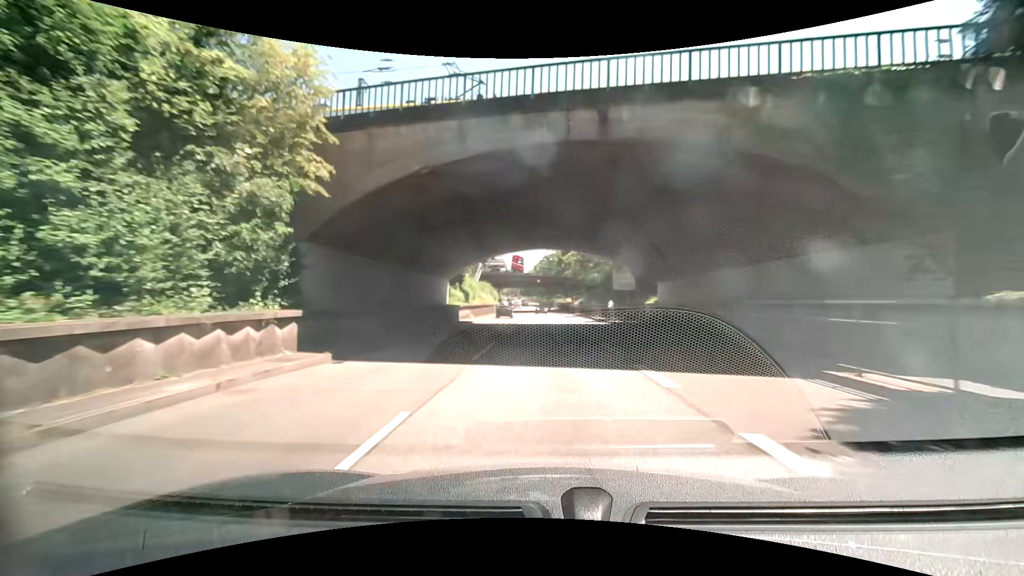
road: trunk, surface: asphalt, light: Day
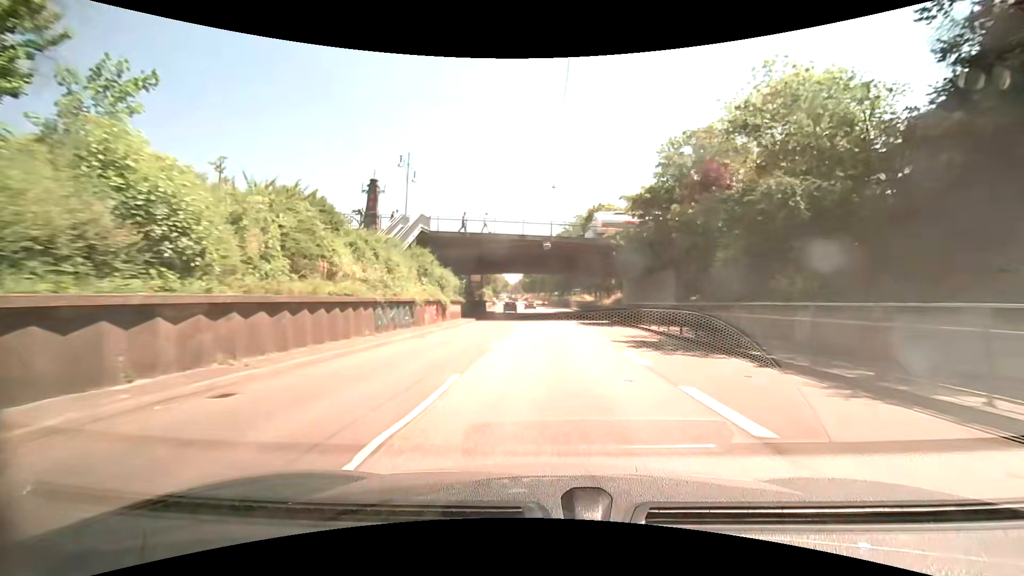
(-1.0, +45.0) m; -1°
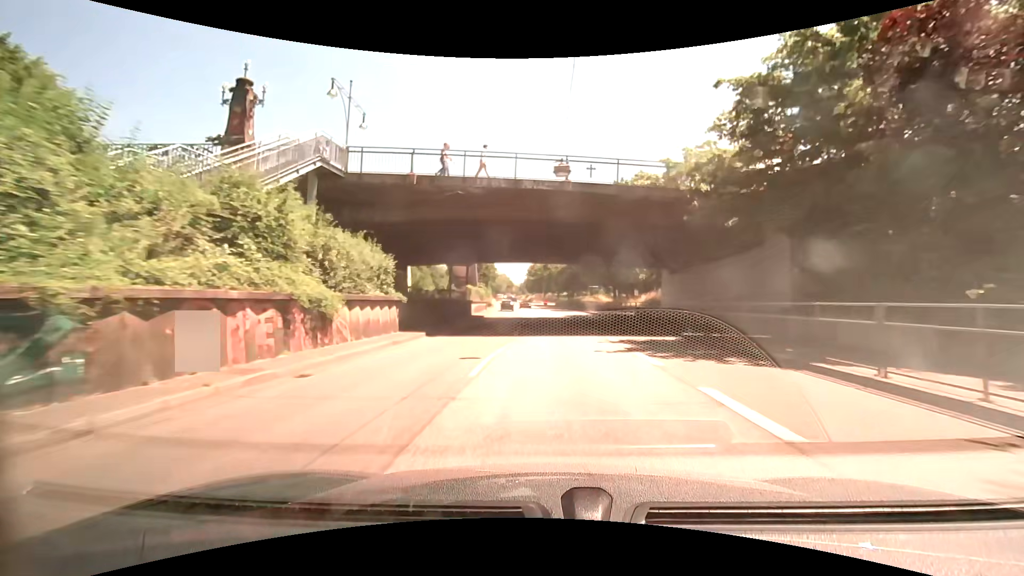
(-0.2, +18.0) m; -1°
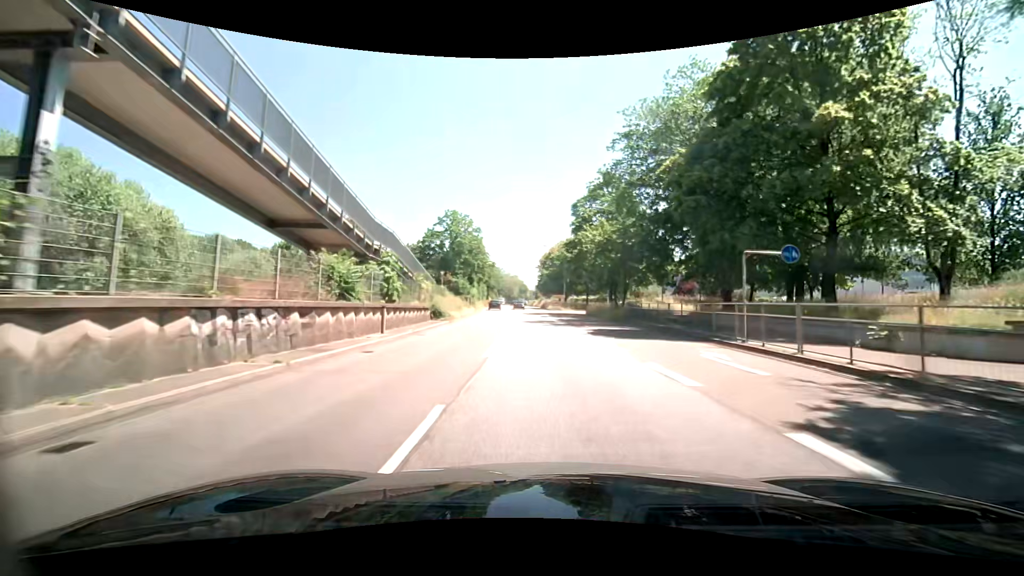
(-0.2, +44.8) m; -1°
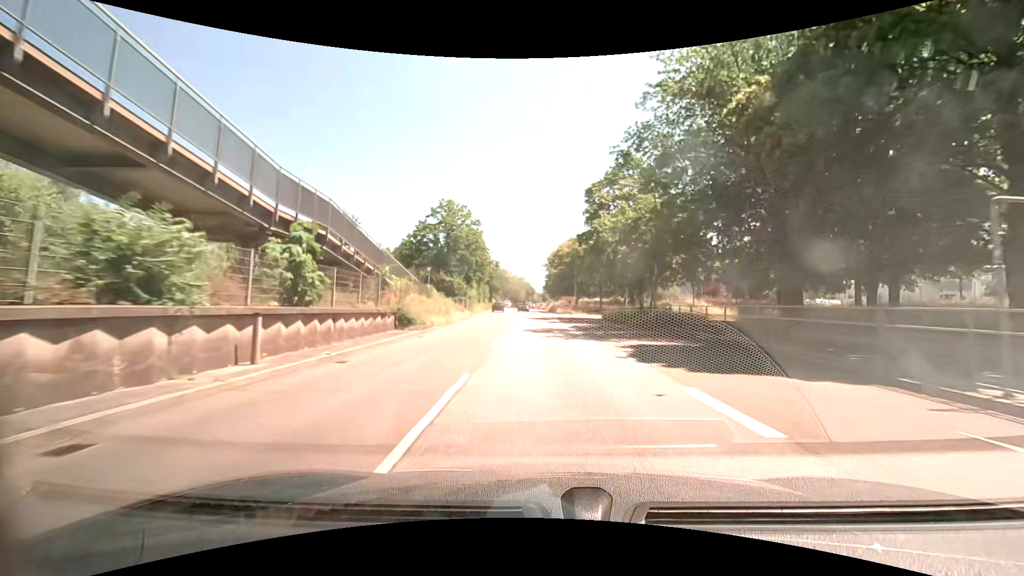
(-0.3, +8.9) m; -2°
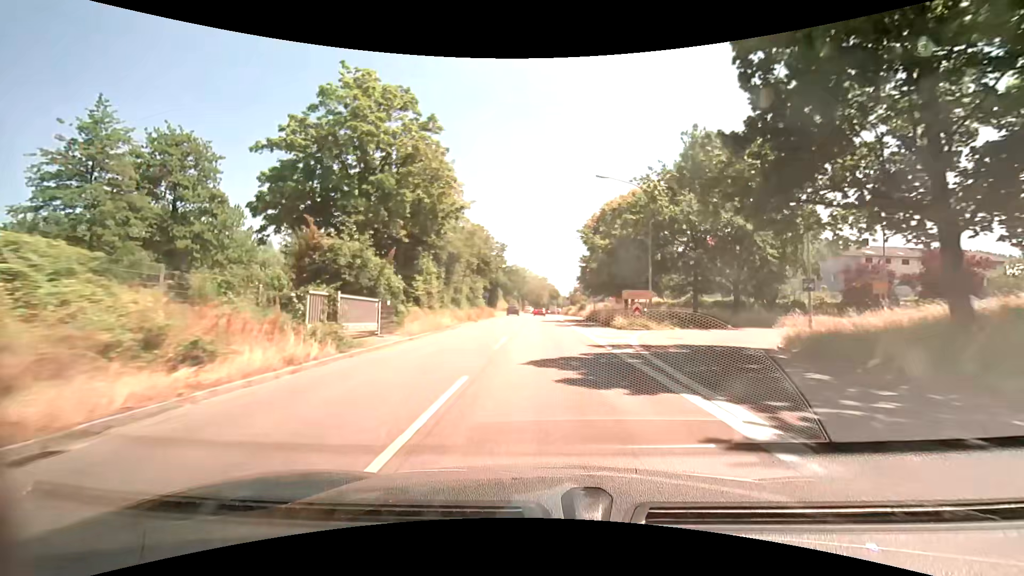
(-0.7, +35.6) m; -3°
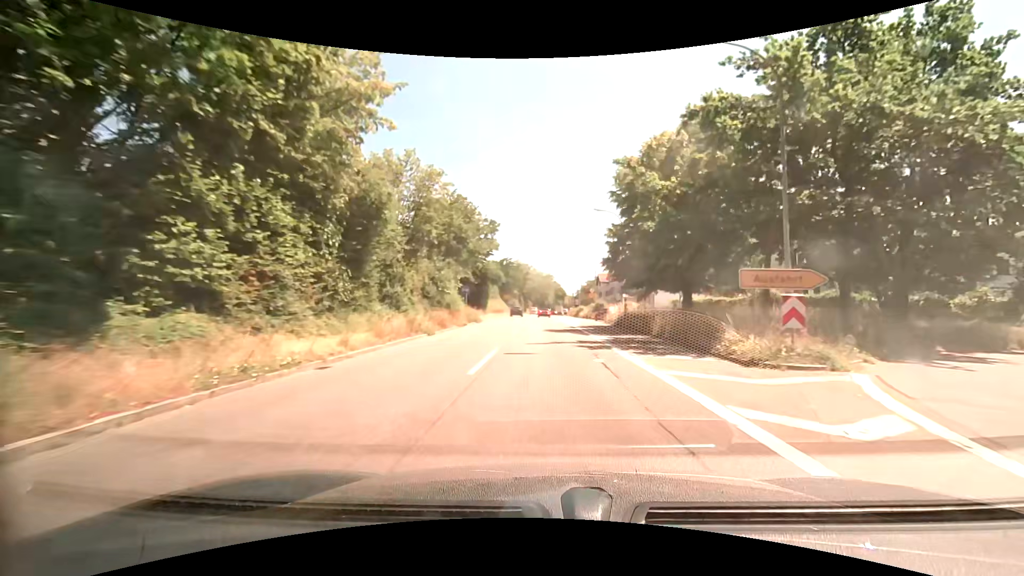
(-0.1, +17.8) m; 0°
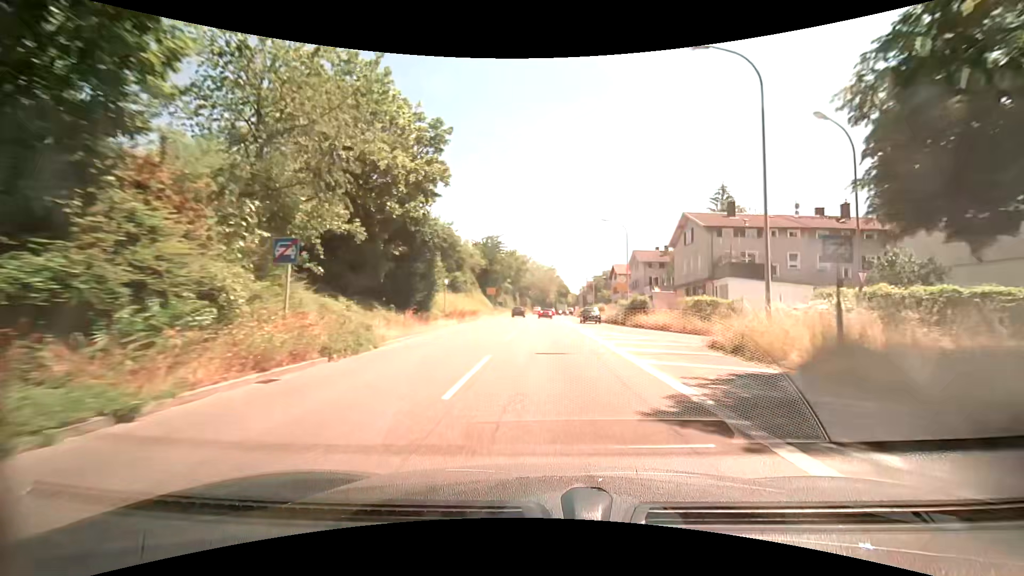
(-0.2, +26.7) m; 0°
(0, +10) (0, +20) (0, +30) (0, +40) (0, +50) (0, +60) (0, +70) (0, +80) (0, +90) (+1, +100) m
